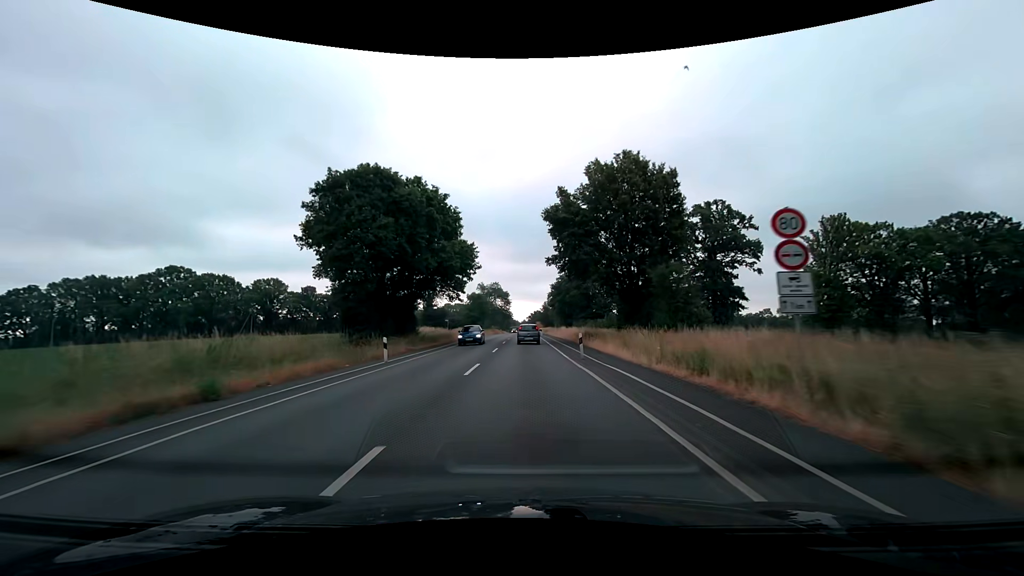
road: secondary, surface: asphalt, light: Day
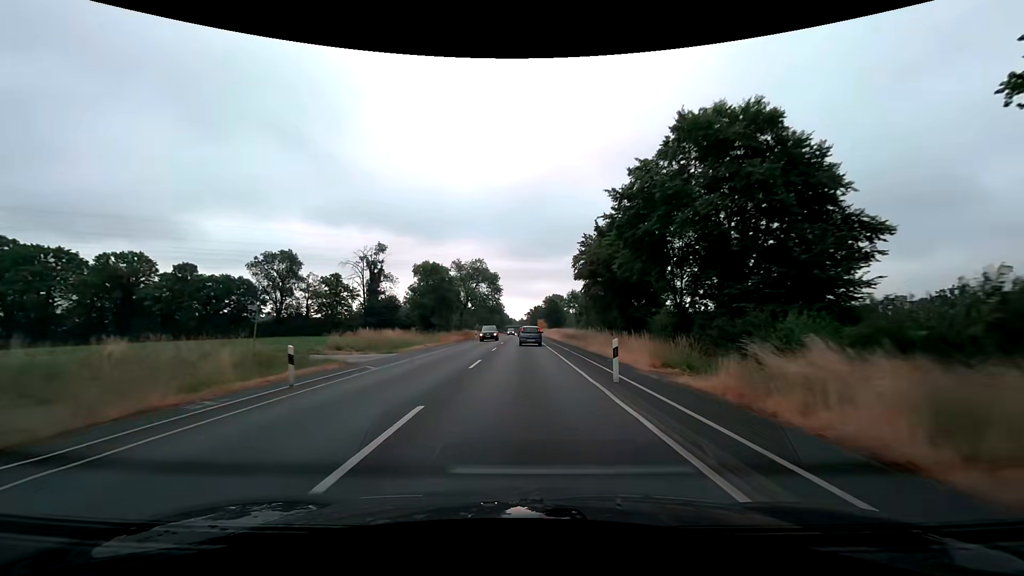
(+0.1, +57.8) m; 0°
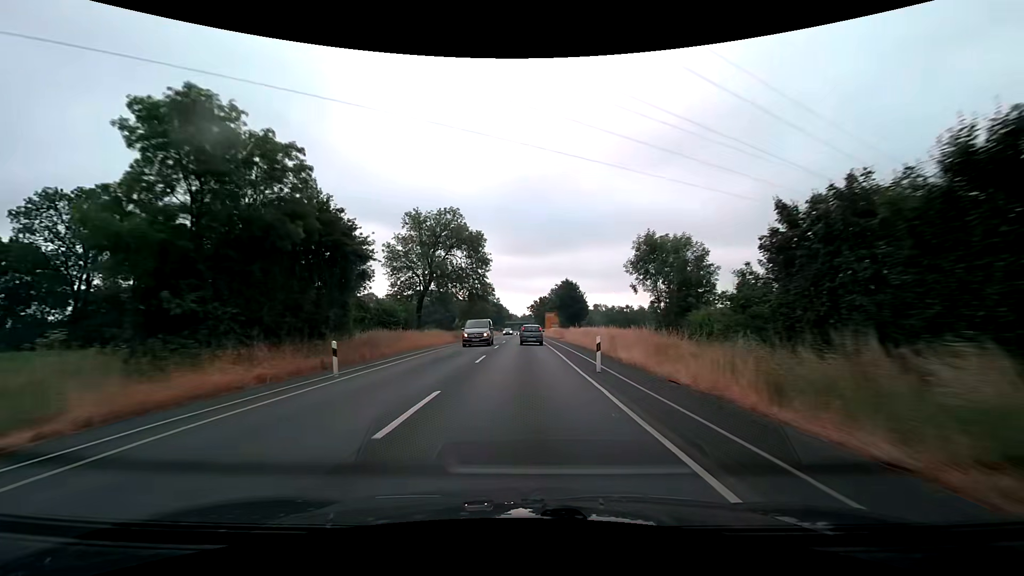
(-0.2, +46.5) m; 0°
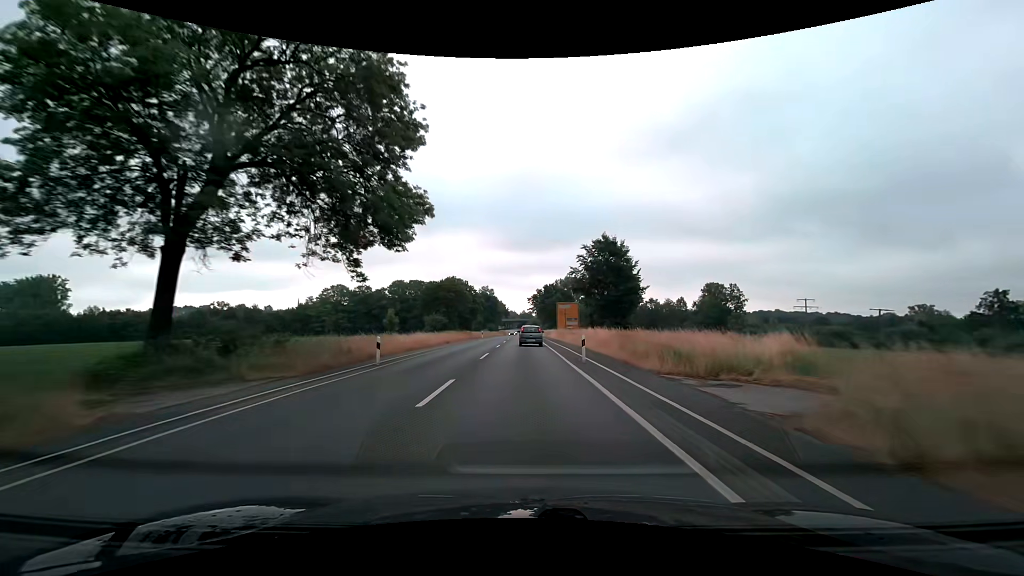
(-0.1, +46.2) m; 0°
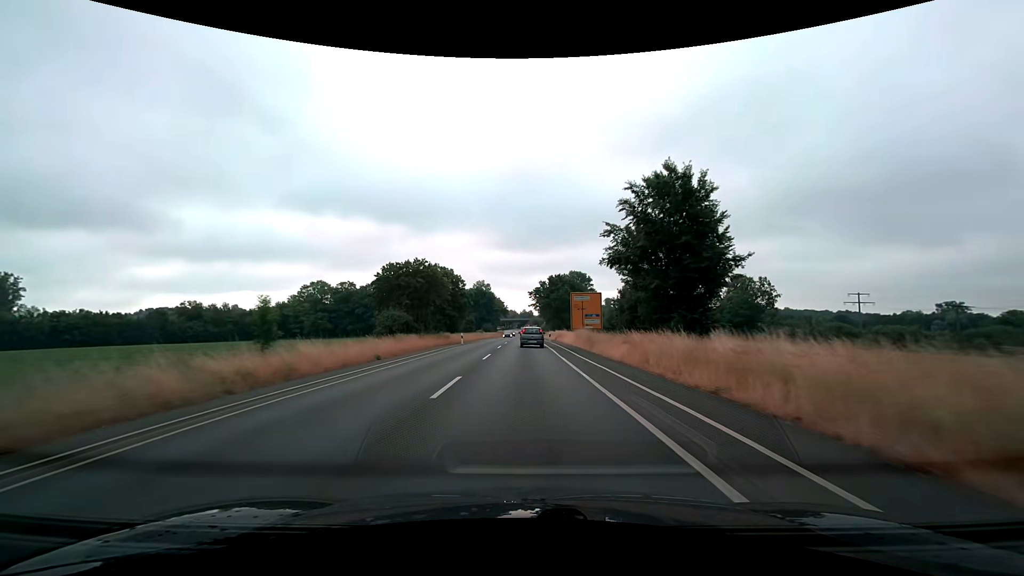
(0.0, +23.1) m; 0°
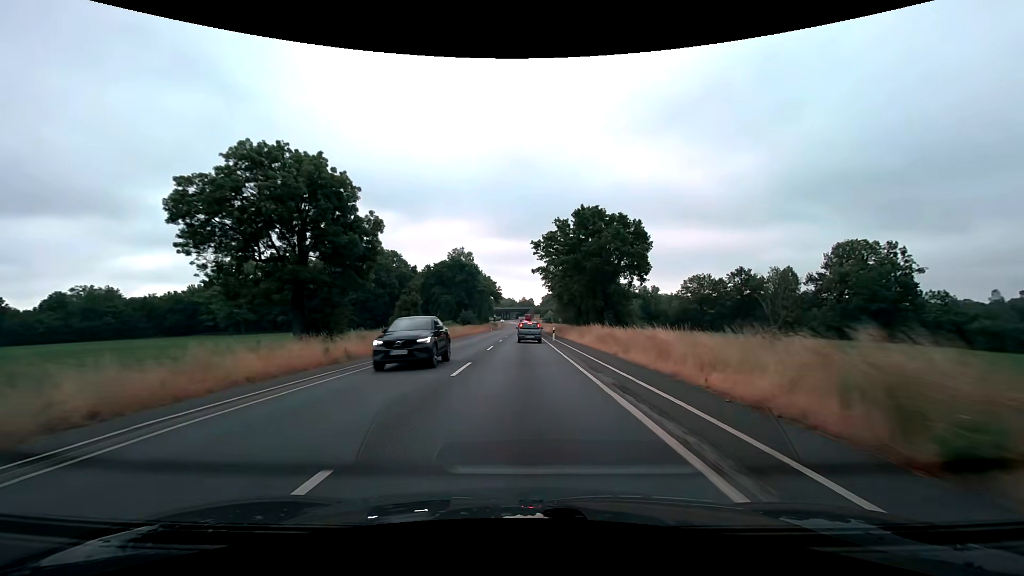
(+0.1, +57.6) m; 0°
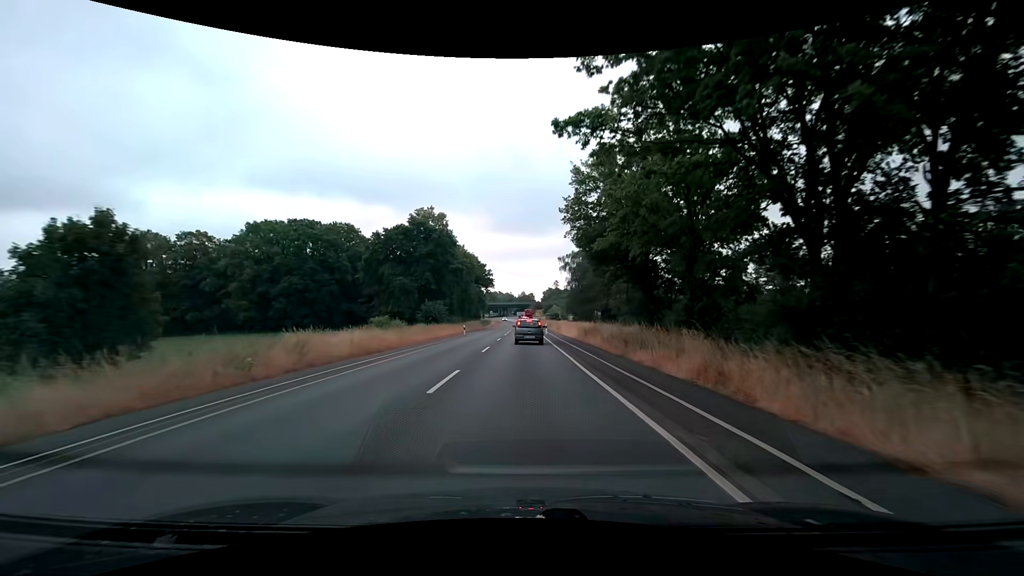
(0.0, +38.9) m; 0°
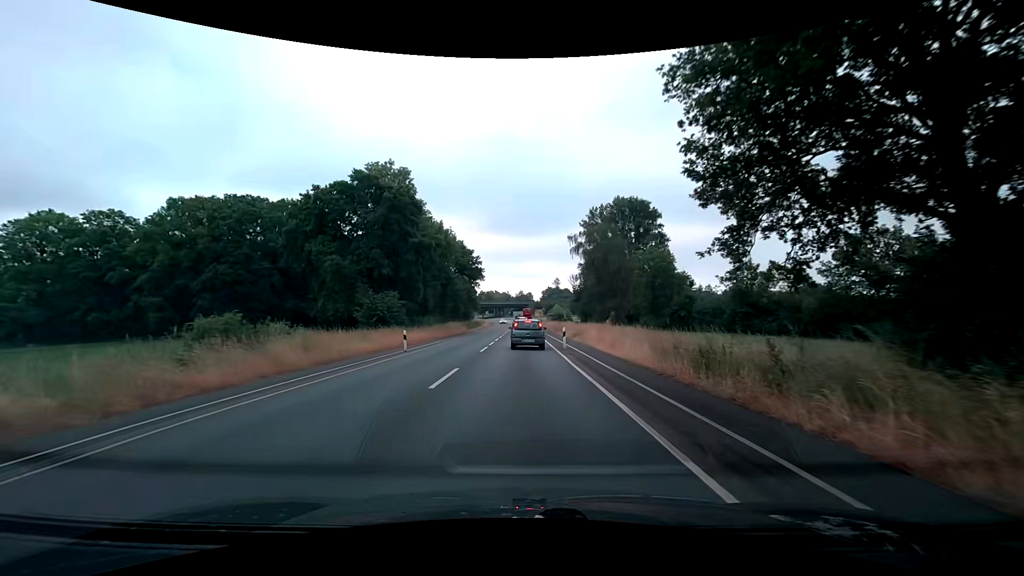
(+0.1, +23.0) m; +1°
(0, +10) (0, +20) (0, +30) (0, +40) (0, +50) (0, +60) (0, +70) (-1, +80) (-1, +90) (-1, +100) m
